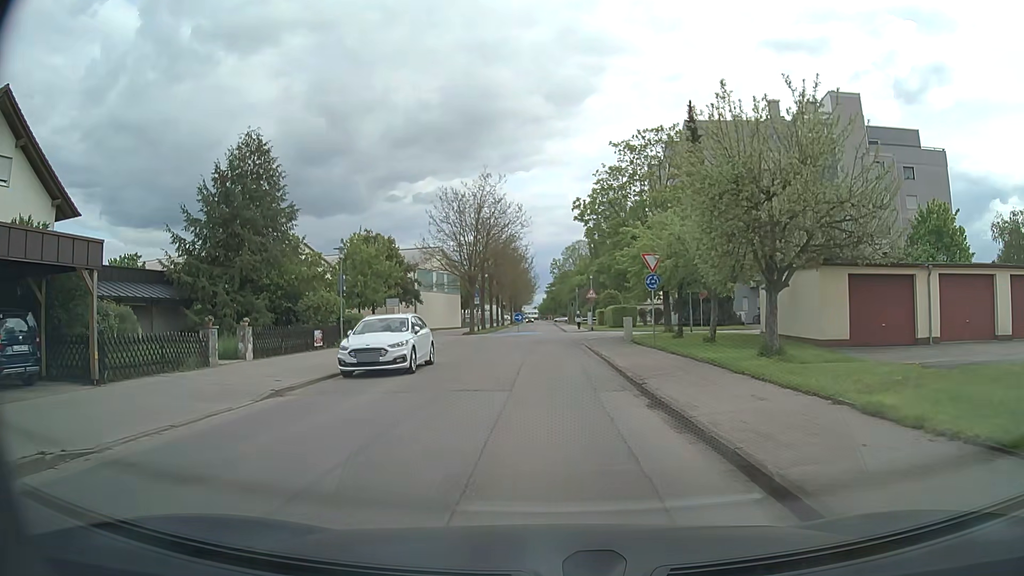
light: Day
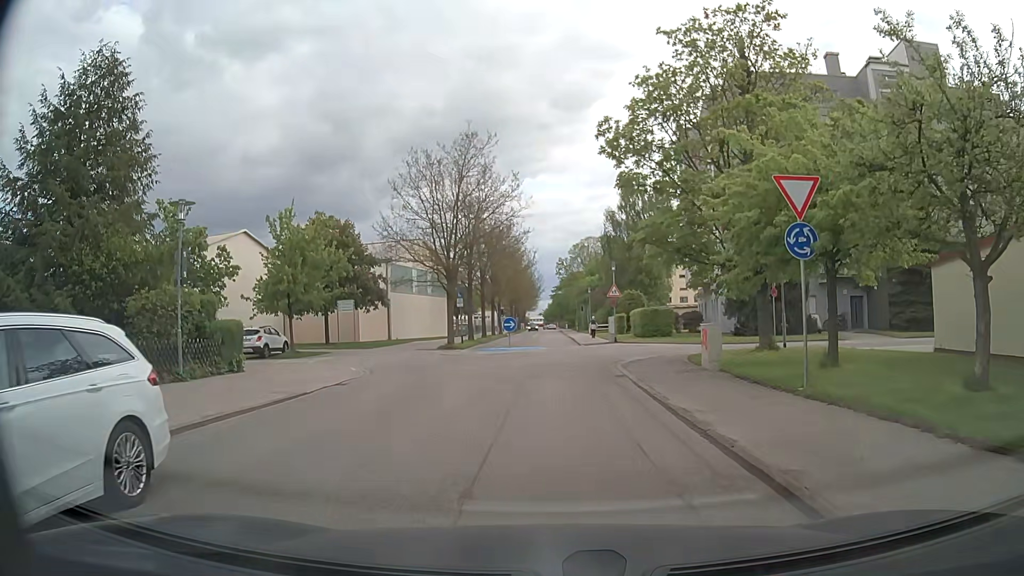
(-0.1, +14.7) m; 0°
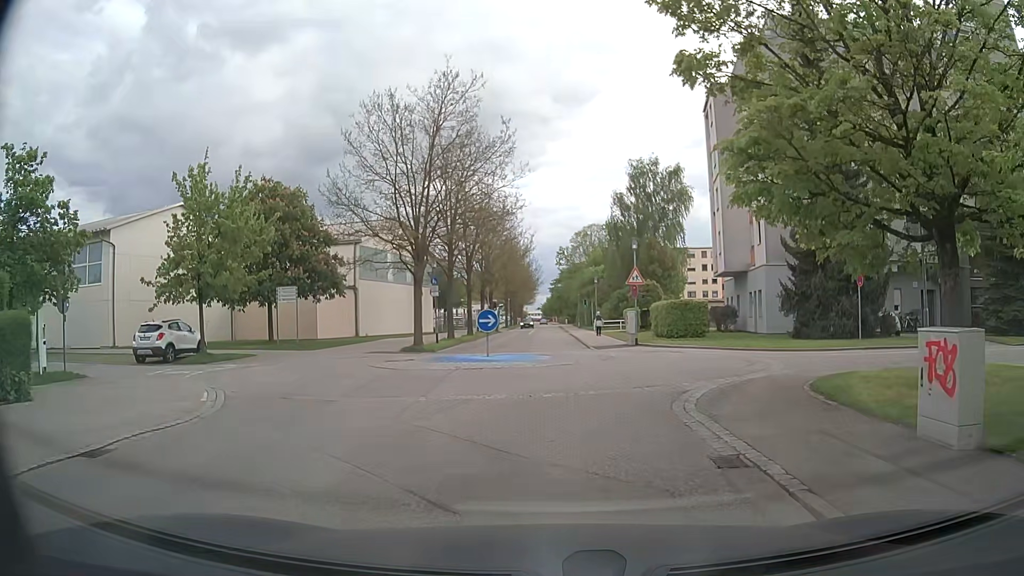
(-0.1, +9.7) m; 0°
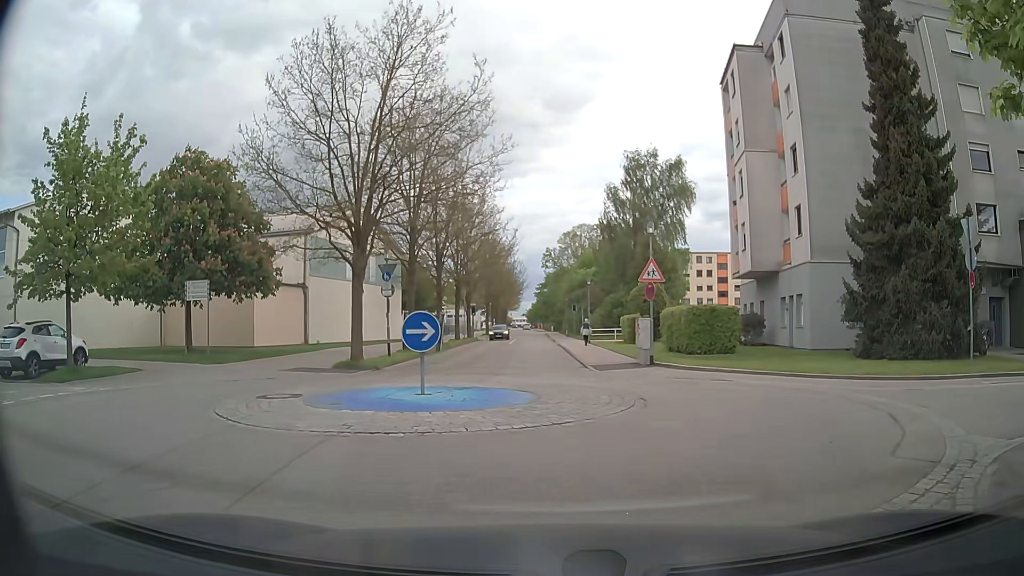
(0.0, +7.7) m; +2°
